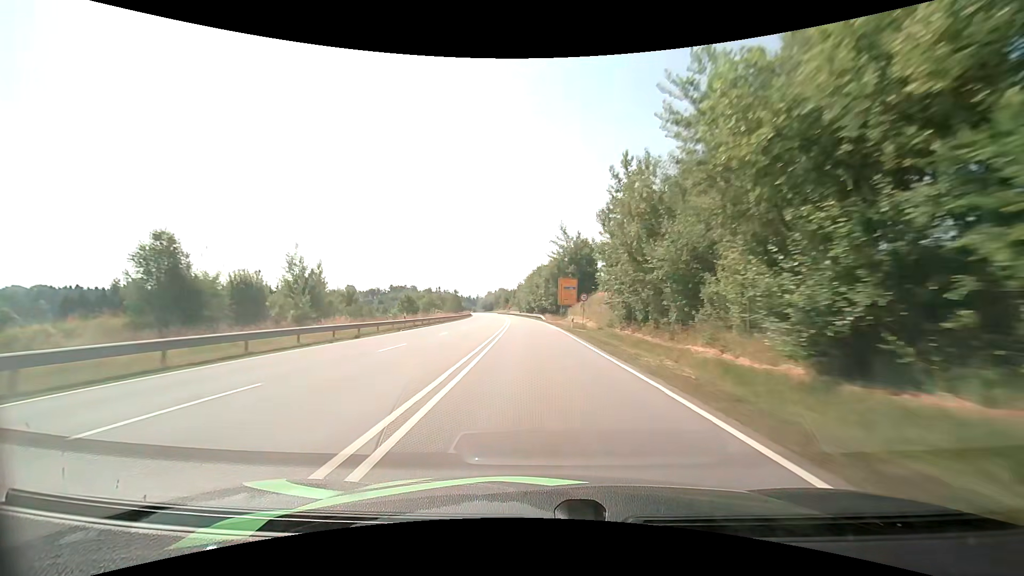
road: primary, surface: asphalt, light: Day
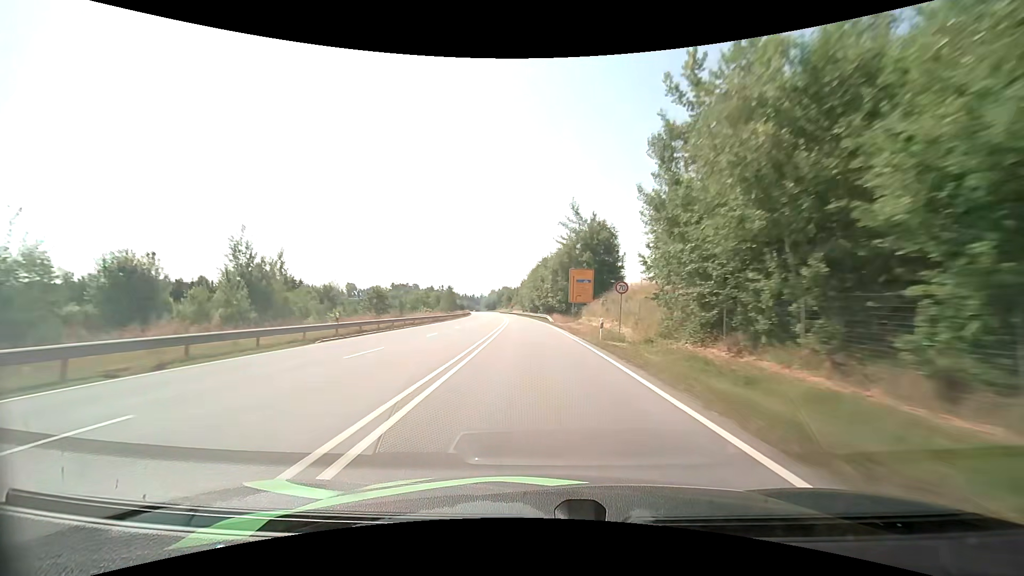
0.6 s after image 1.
(-0.1, +14.9) m; -1°
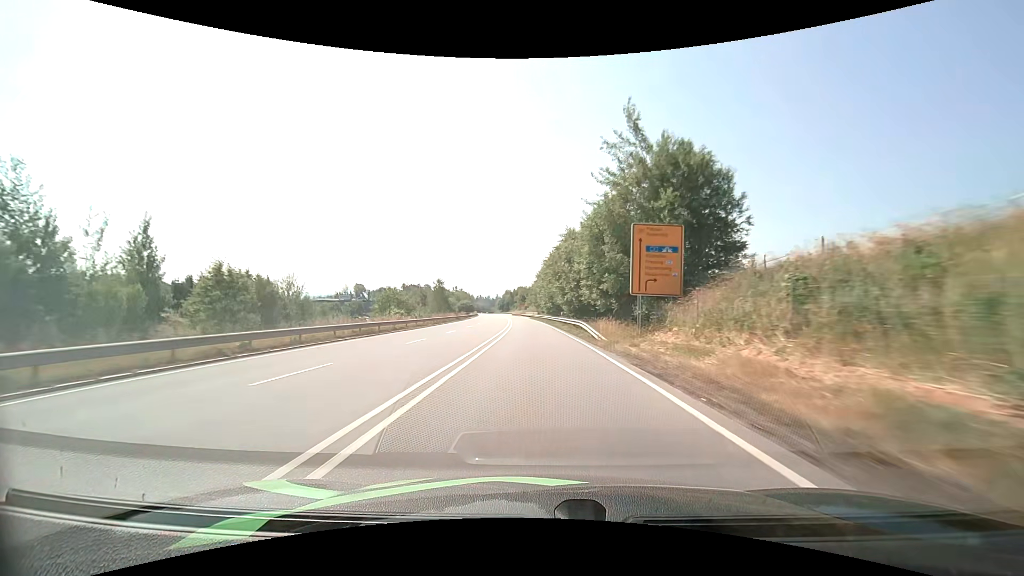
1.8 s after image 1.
(-0.5, +28.7) m; -2°
(0, +10) (0, +20) (-1, +30) (-1, +40) (-1, +50) (-2, +60) (-3, +70) (-3, +80) (-4, +90) (-5, +100) m
